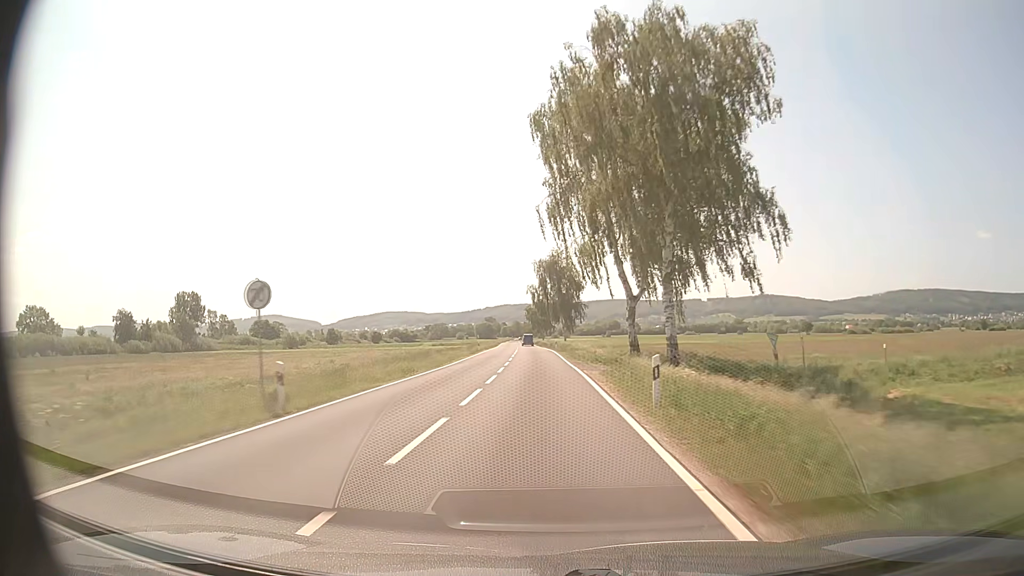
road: secondary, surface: asphalt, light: Day
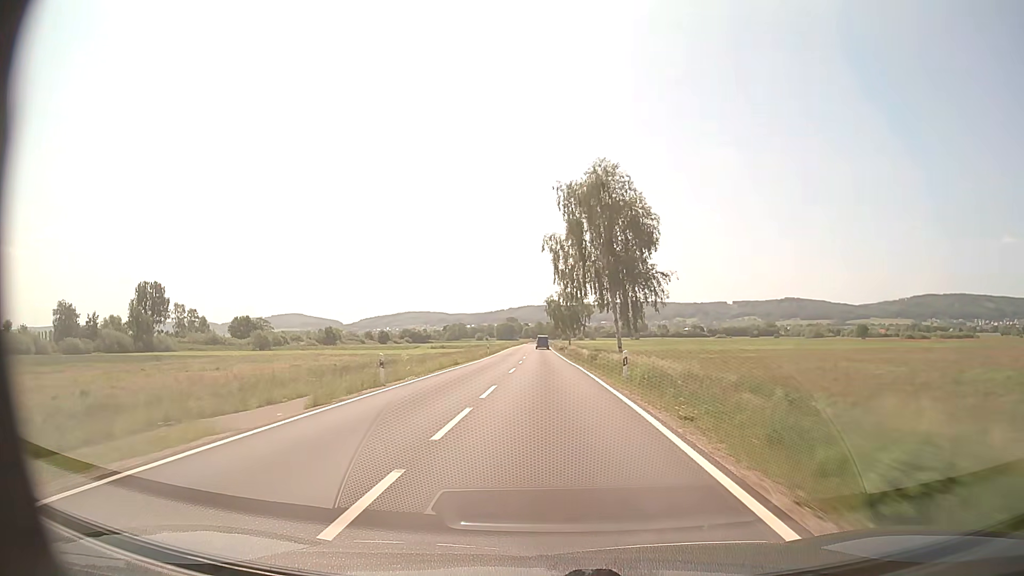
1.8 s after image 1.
(-1.0, +46.7) m; -2°
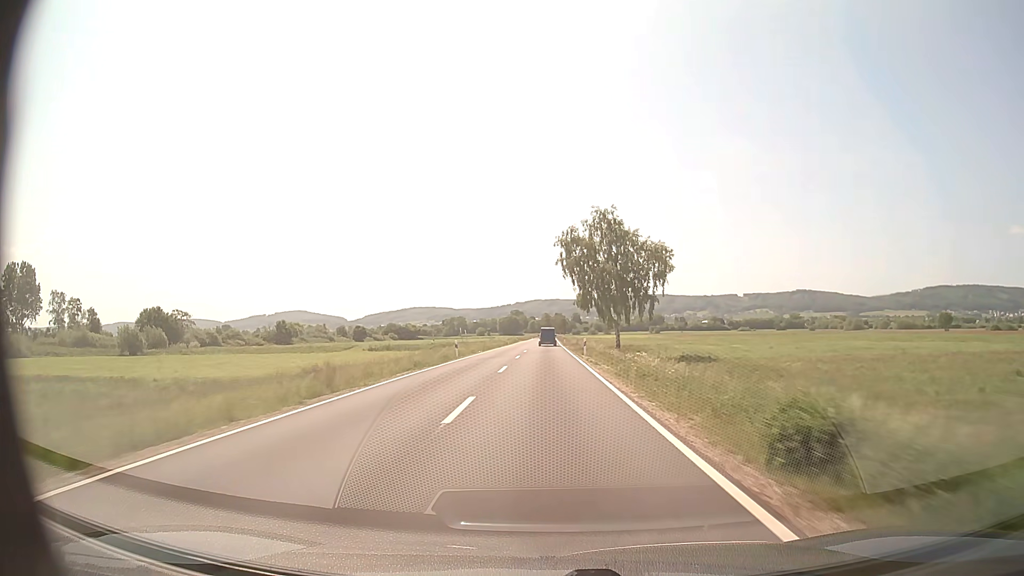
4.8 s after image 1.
(-1.0, +77.4) m; -1°
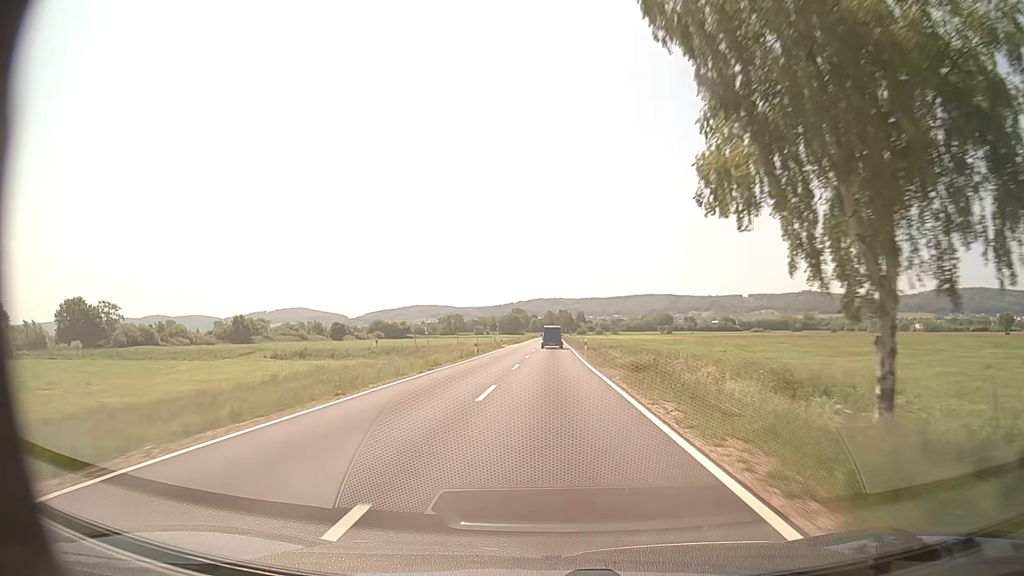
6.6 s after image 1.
(-0.1, +44.6) m; 0°
(0, +10) (0, +20) (0, +30) (0, +40) (0, +50) (0, +60) (0, +70) (0, +80) (+1, +90) (+1, +100) m
